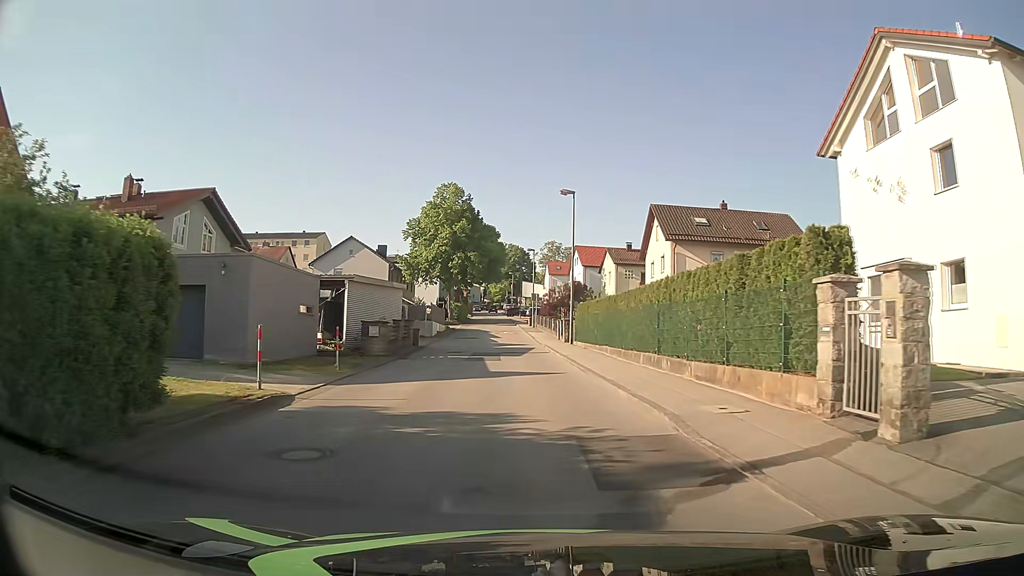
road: unclassified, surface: asphalt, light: Day
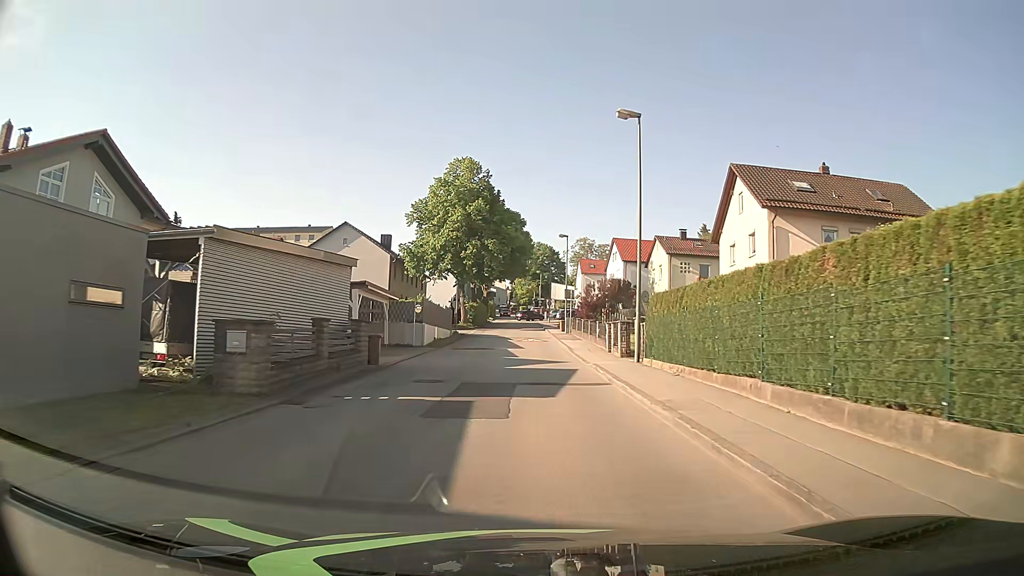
(-0.3, +14.3) m; -1°
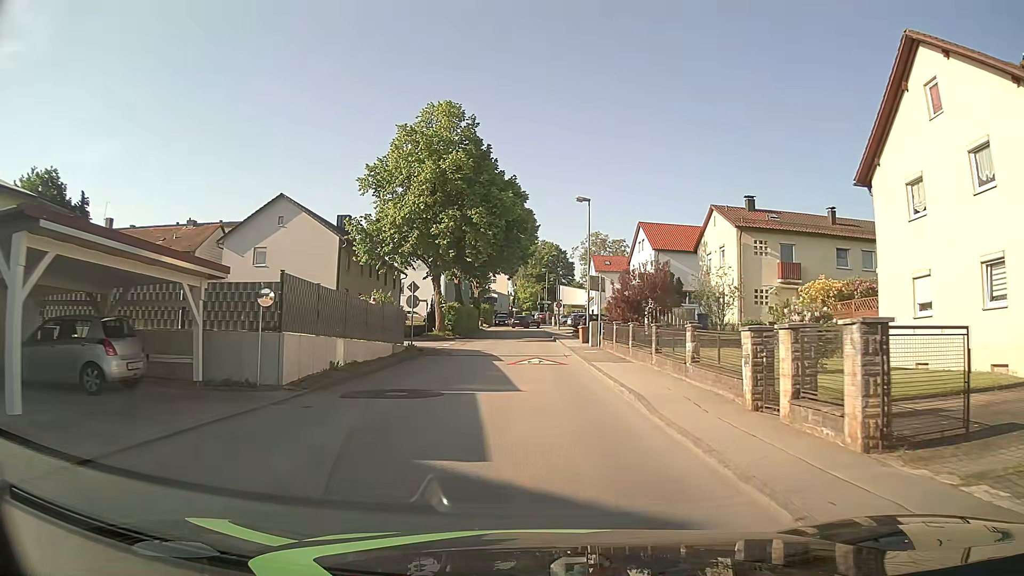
(-0.4, +19.0) m; -1°
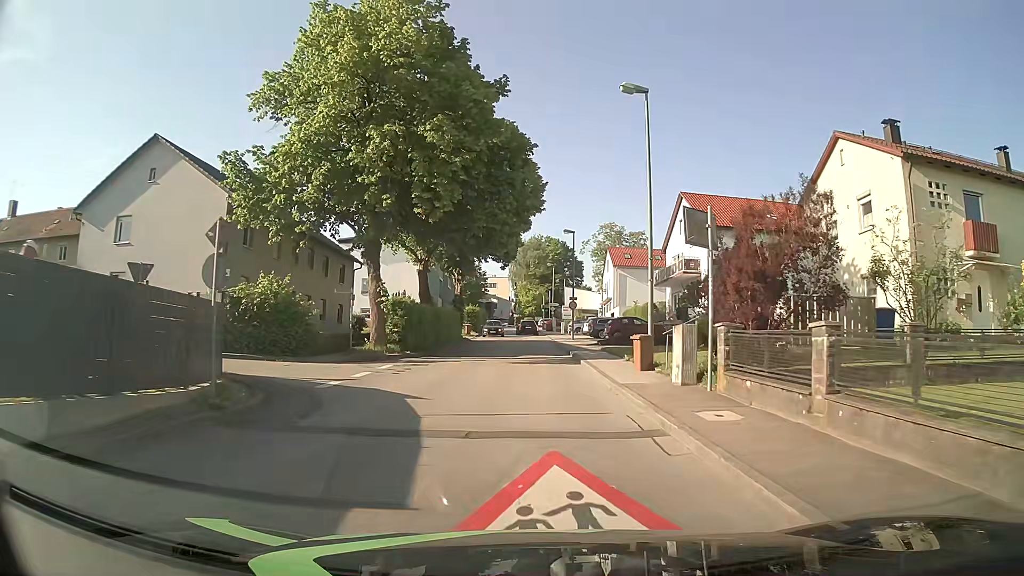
(-0.1, +18.9) m; 0°
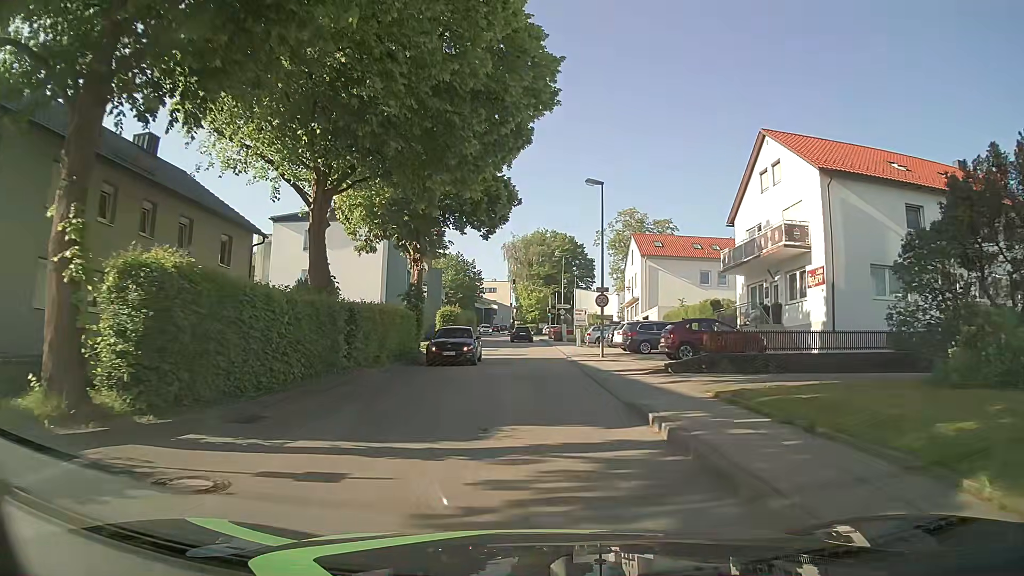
(0.0, +18.7) m; 0°
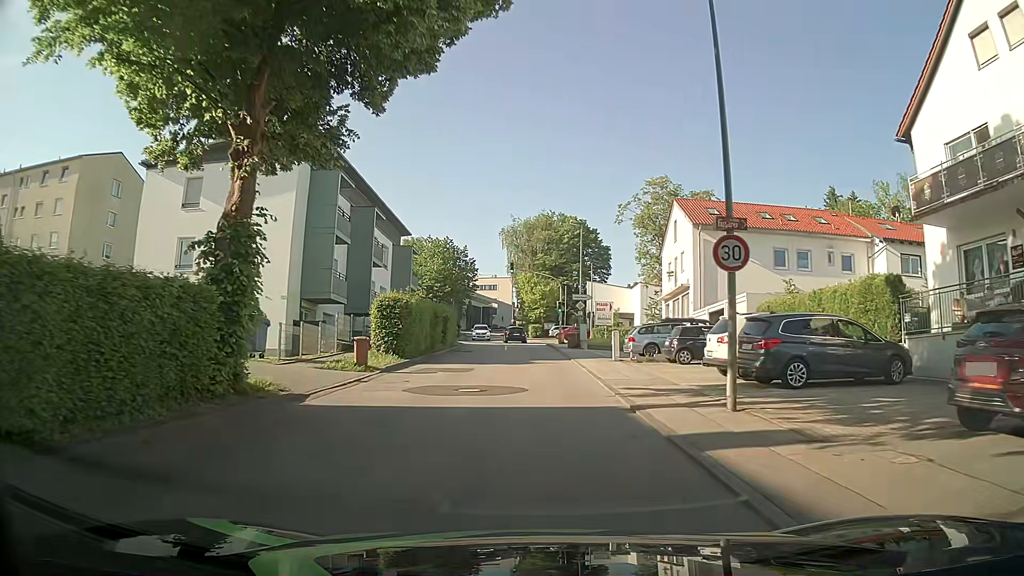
(-0.1, +18.9) m; -1°
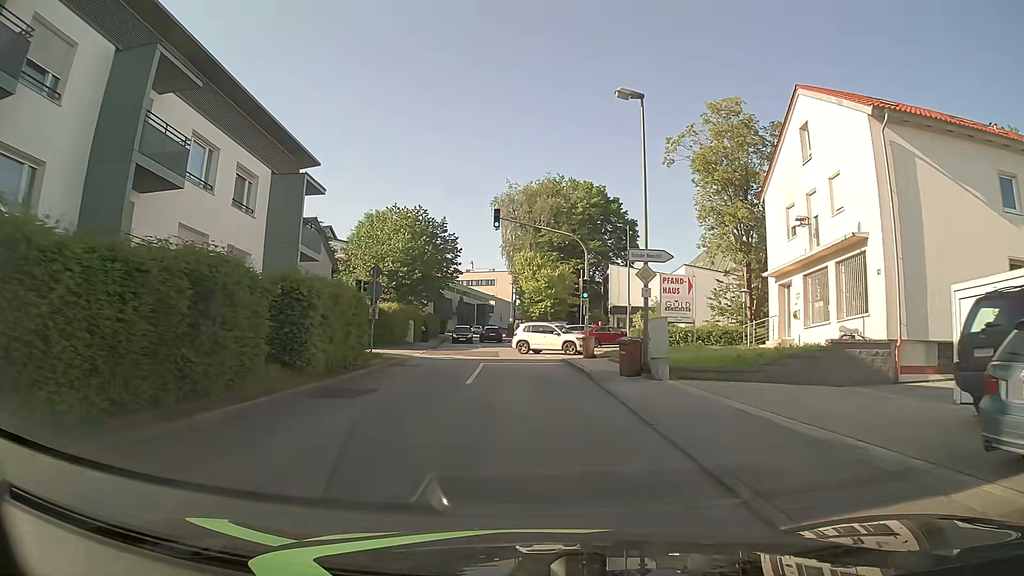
(+0.2, +23.9) m; 0°
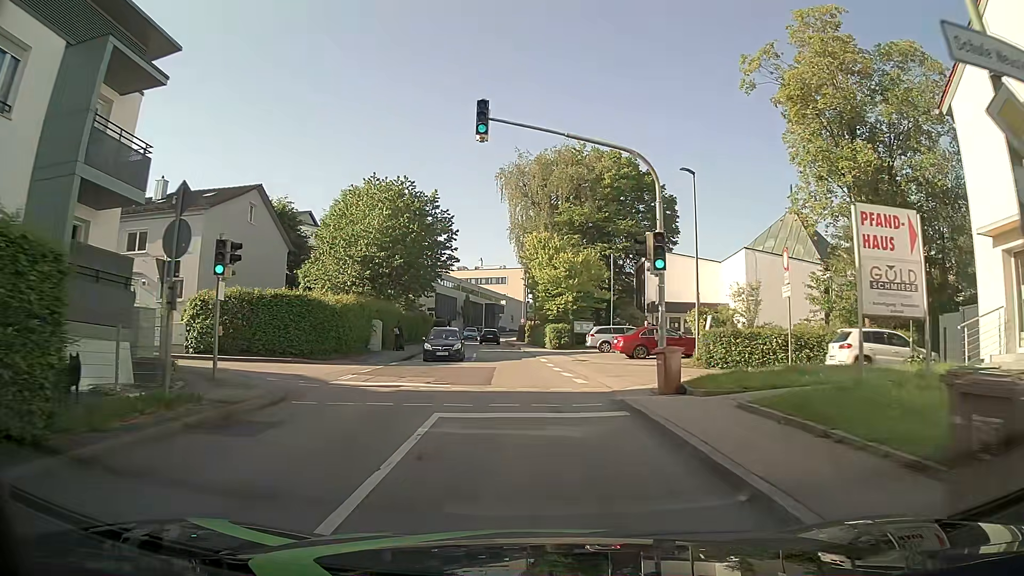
(-0.1, +14.3) m; -1°
